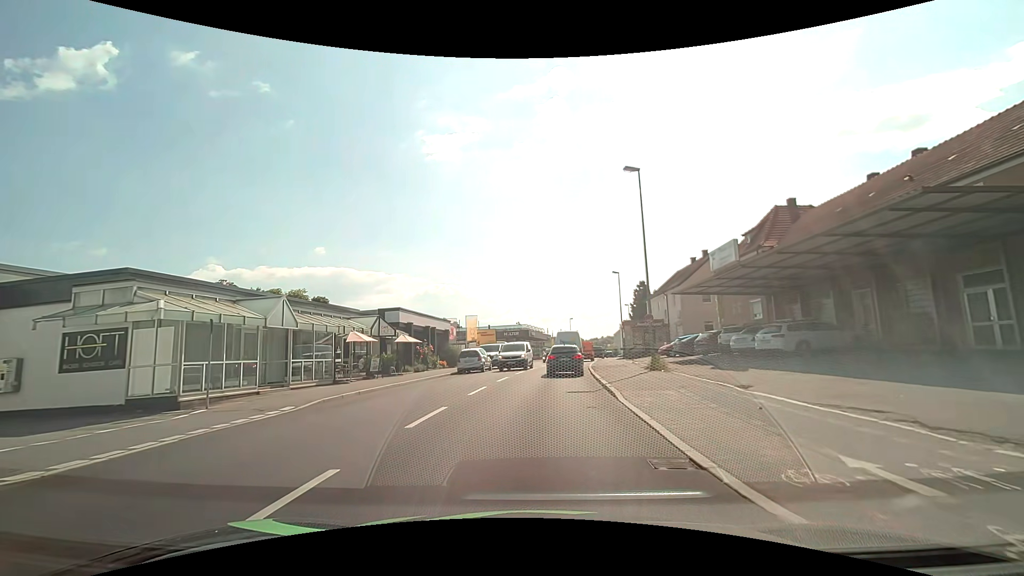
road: tertiary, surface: asphalt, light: Day
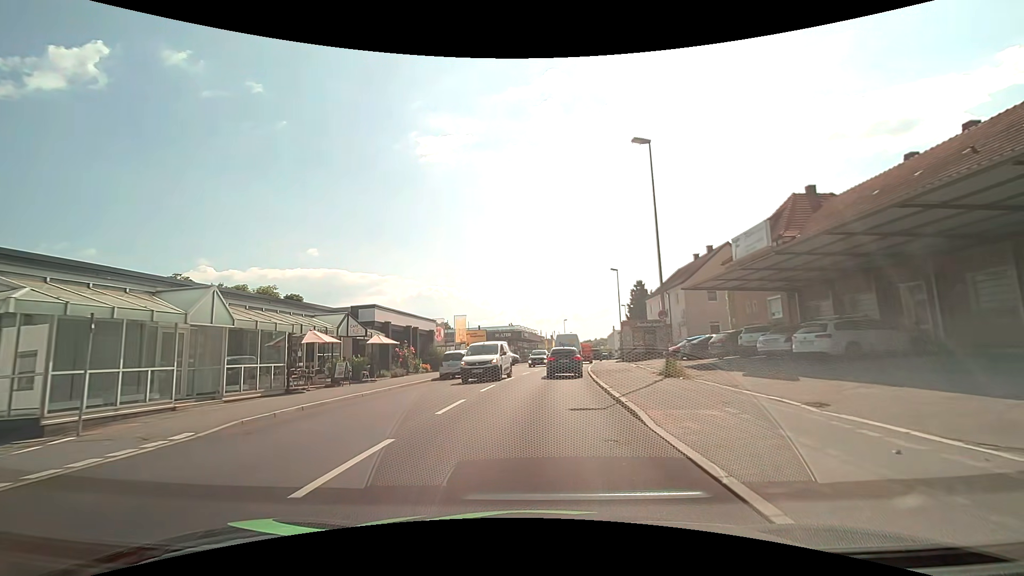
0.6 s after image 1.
(0.0, +3.9) m; +1°
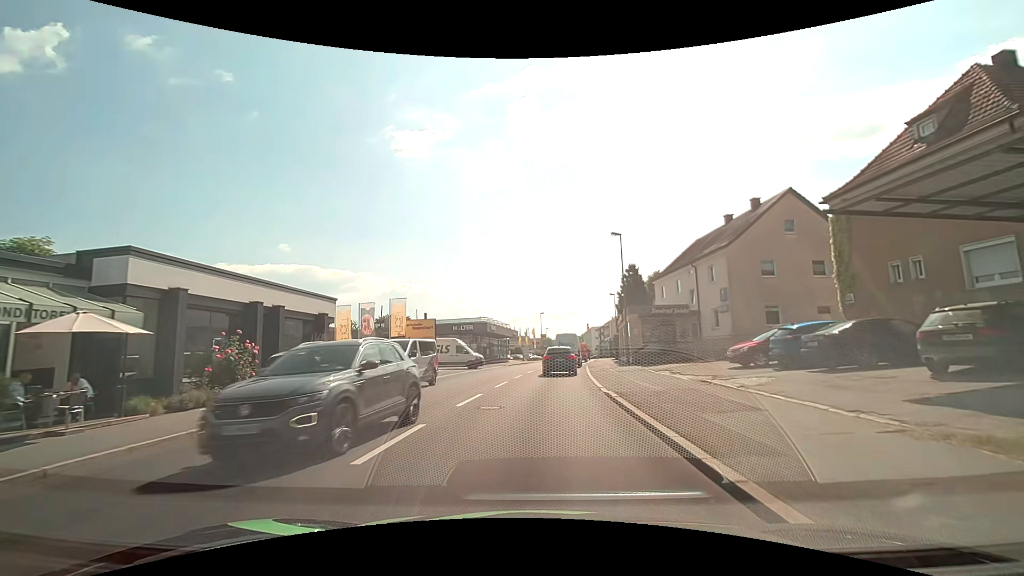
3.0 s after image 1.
(+0.4, +16.9) m; +3°
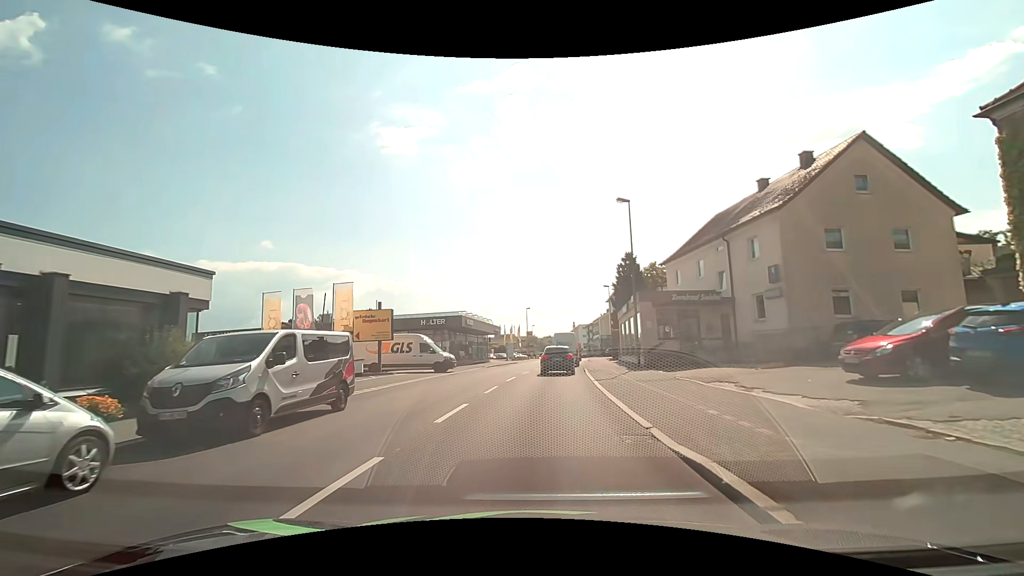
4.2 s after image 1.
(+0.1, +8.8) m; +2°
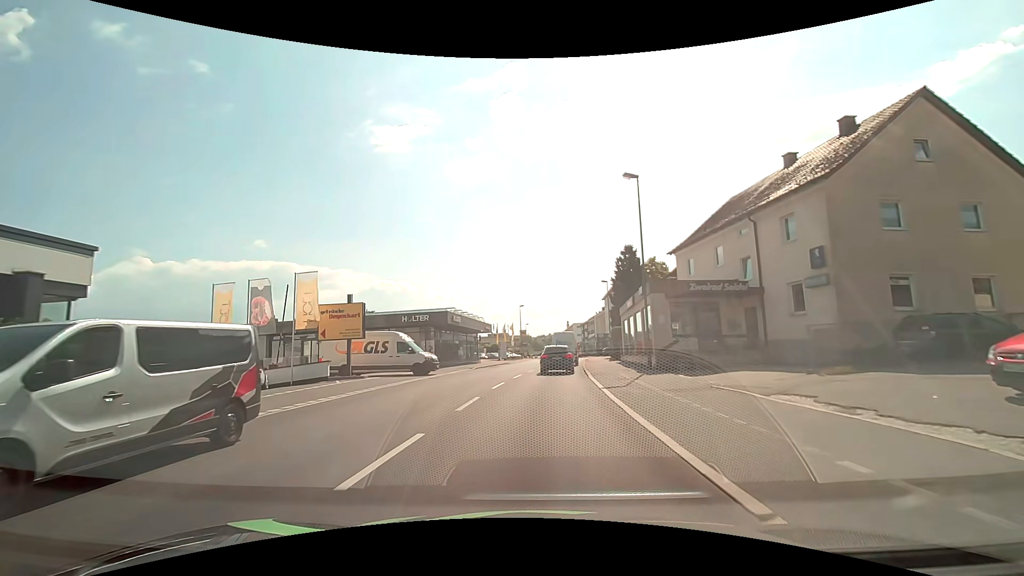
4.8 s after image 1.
(0.0, +4.3) m; +1°
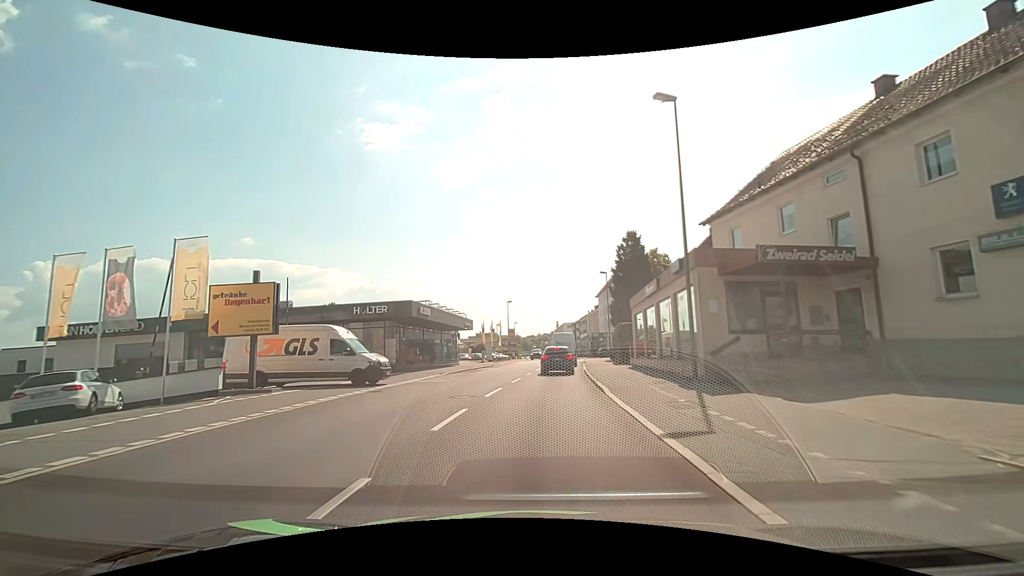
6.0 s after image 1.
(0.0, +8.5) m; +1°
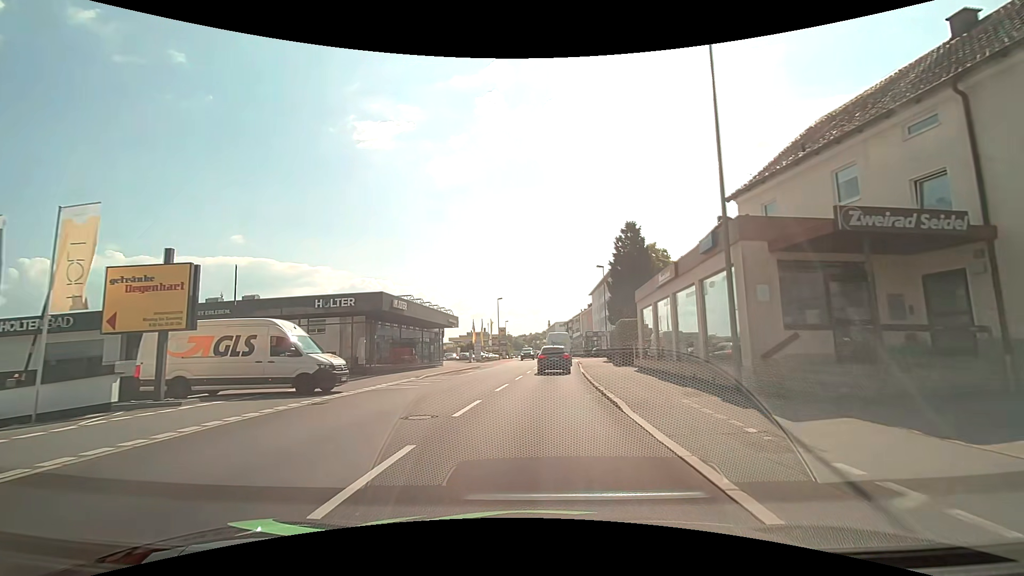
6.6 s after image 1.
(0.0, +4.2) m; +1°
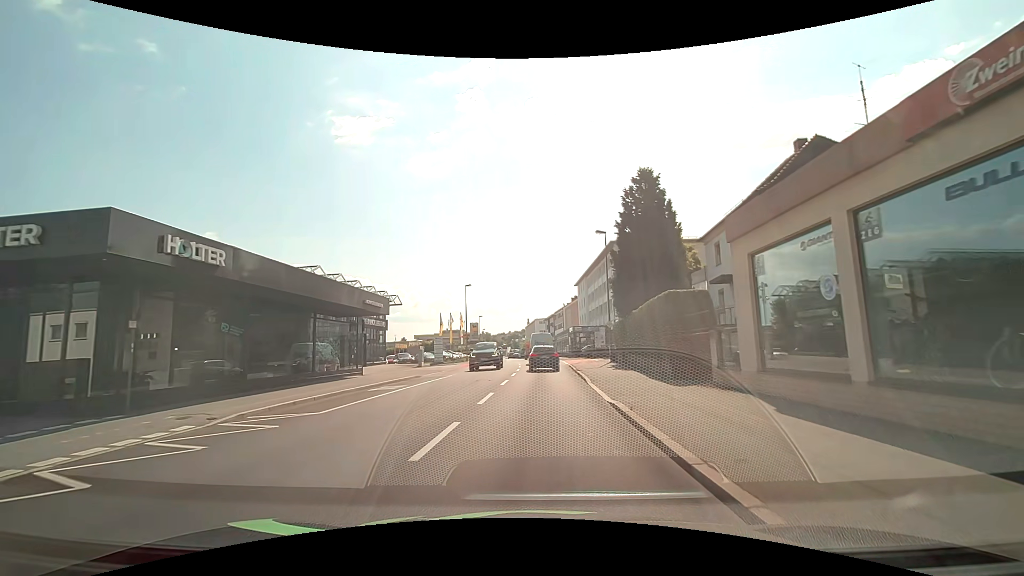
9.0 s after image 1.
(+0.4, +15.9) m; +2°
(0, +10) (0, +20) (+1, +30) (+1, +40) (+3, +50) (+12, +54) (+22, +54) (+32, +54) (+42, +53) (+52, +53) m
